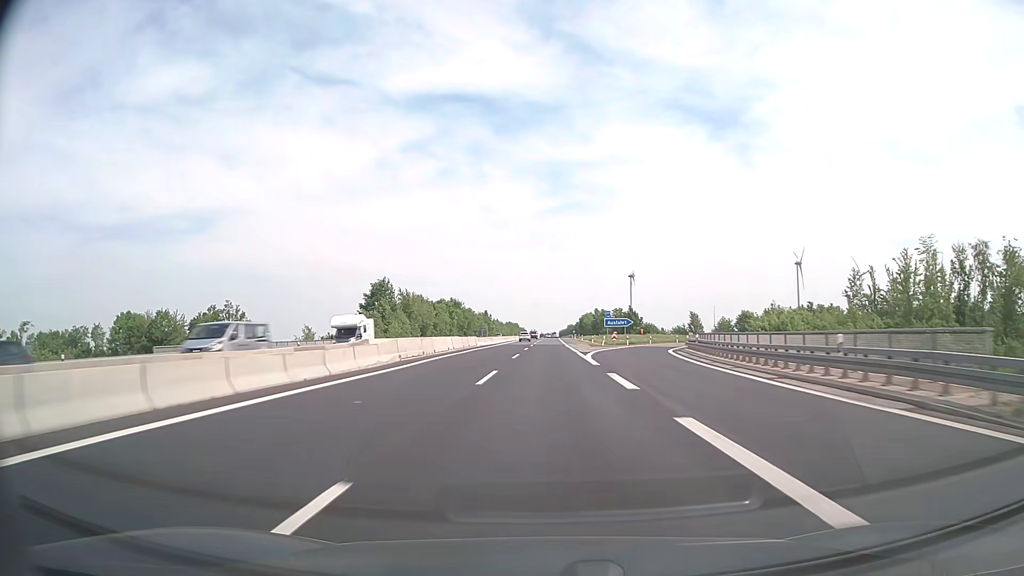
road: motorway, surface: asphalt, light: Day
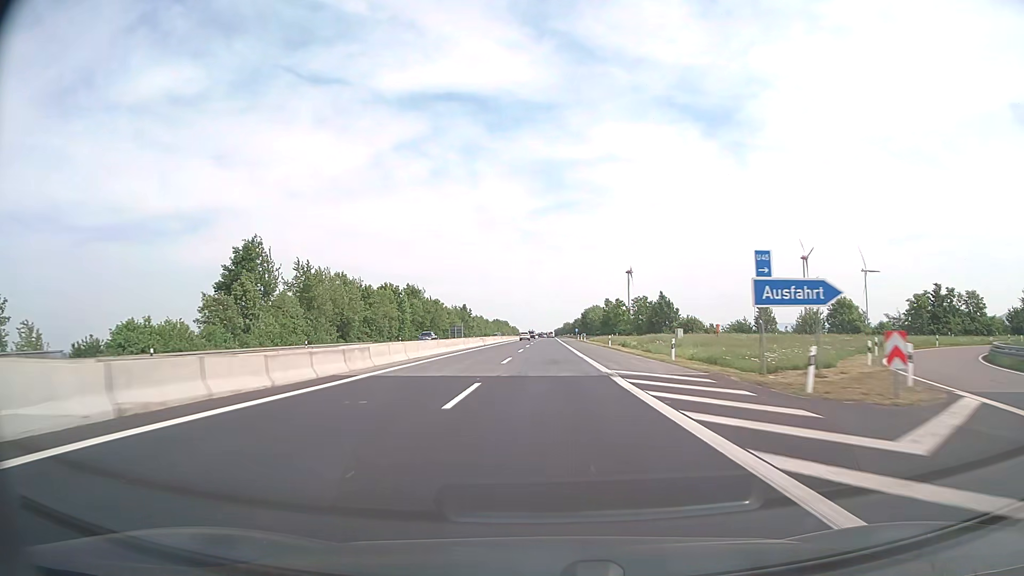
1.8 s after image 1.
(+0.3, +59.6) m; +1°
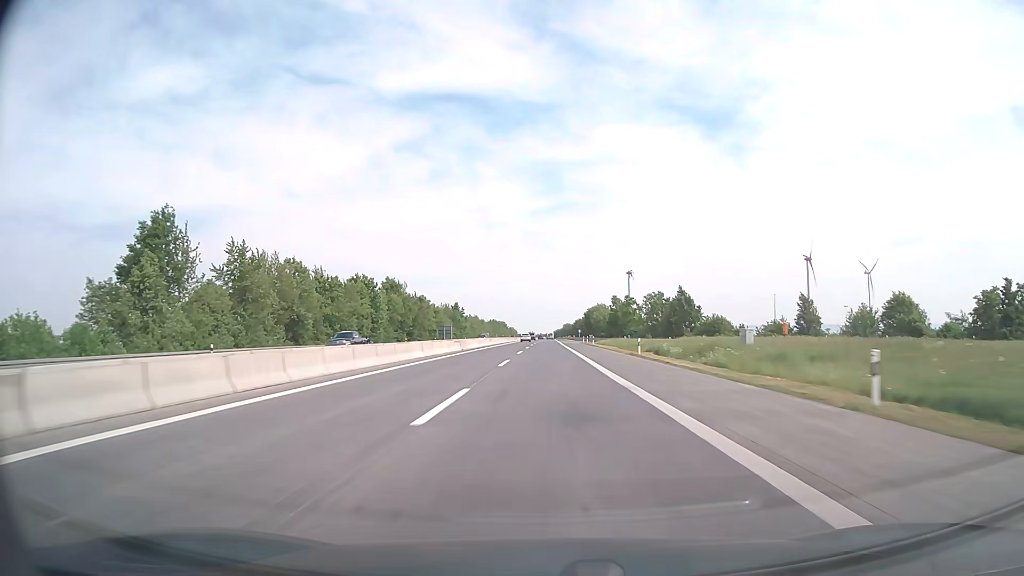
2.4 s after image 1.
(0.0, +19.8) m; 0°
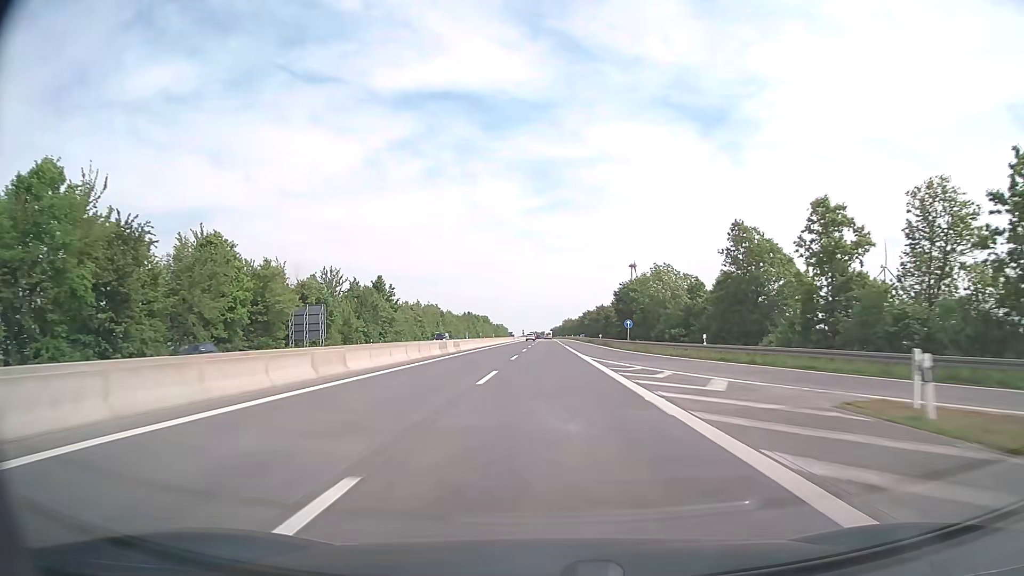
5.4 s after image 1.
(+0.4, +99.2) m; 0°
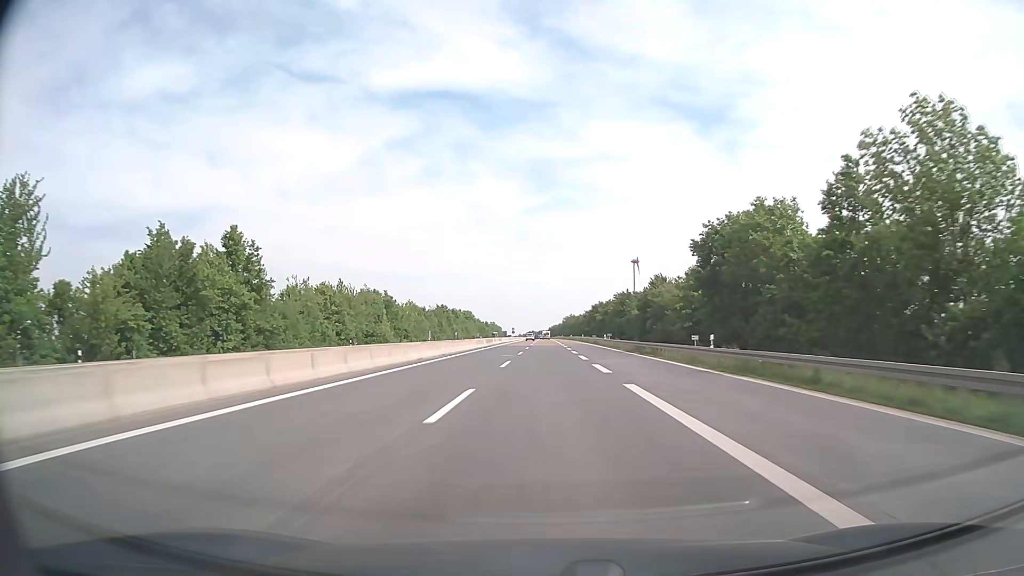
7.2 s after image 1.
(+0.1, +59.6) m; 0°
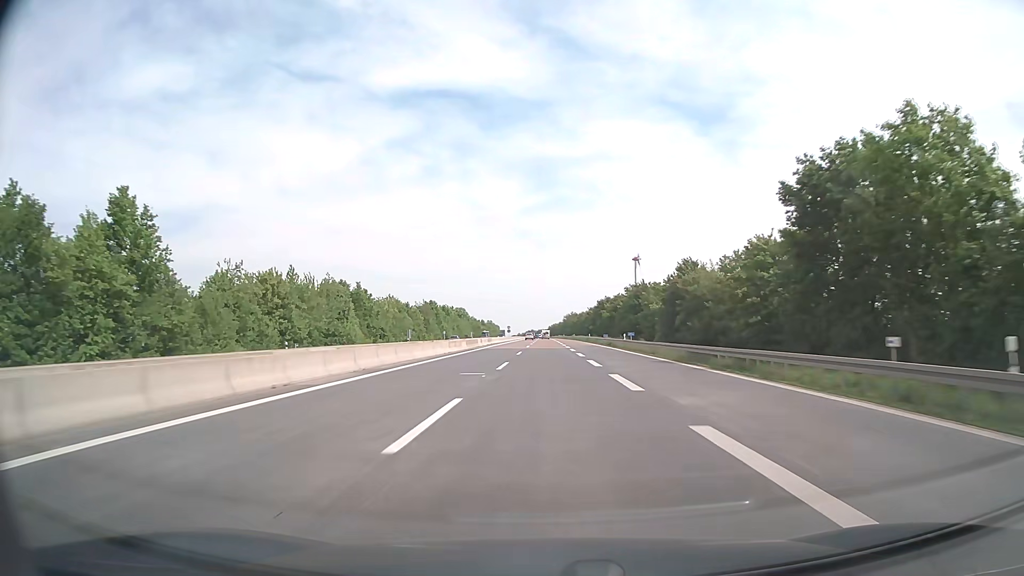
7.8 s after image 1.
(0.0, +19.9) m; 0°
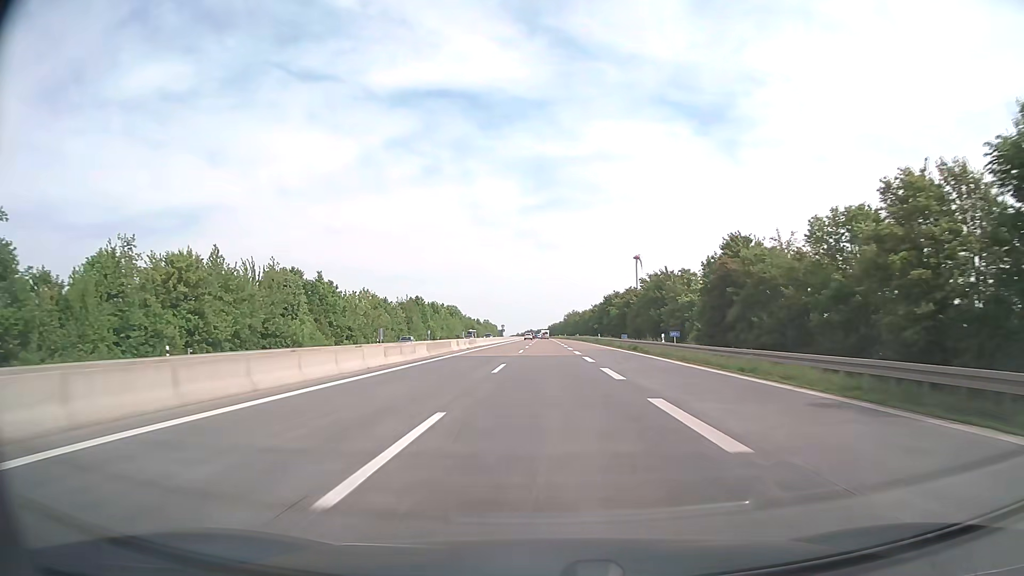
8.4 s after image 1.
(0.0, +19.9) m; 0°
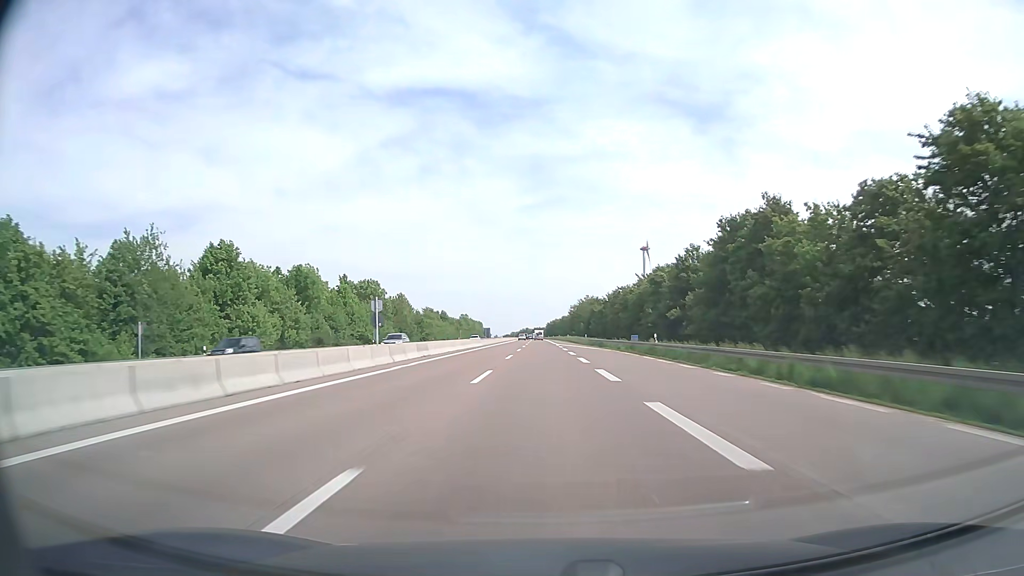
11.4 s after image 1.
(+0.1, +99.4) m; 0°
(0, +10) (0, +20) (0, +30) (0, +40) (0, +50) (0, +60) (0, +70) (0, +80) (0, +90) (0, +100) m
